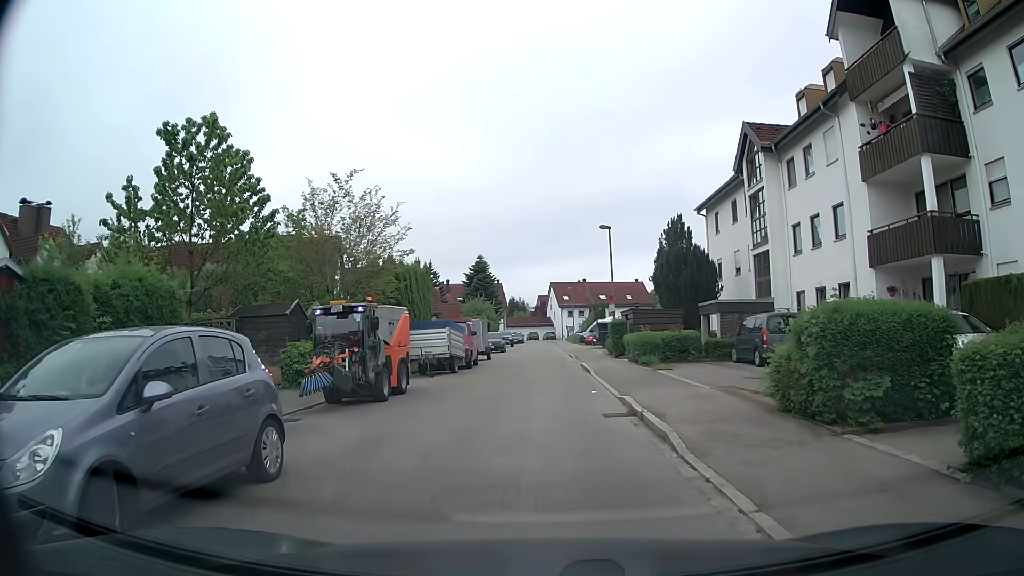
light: Day
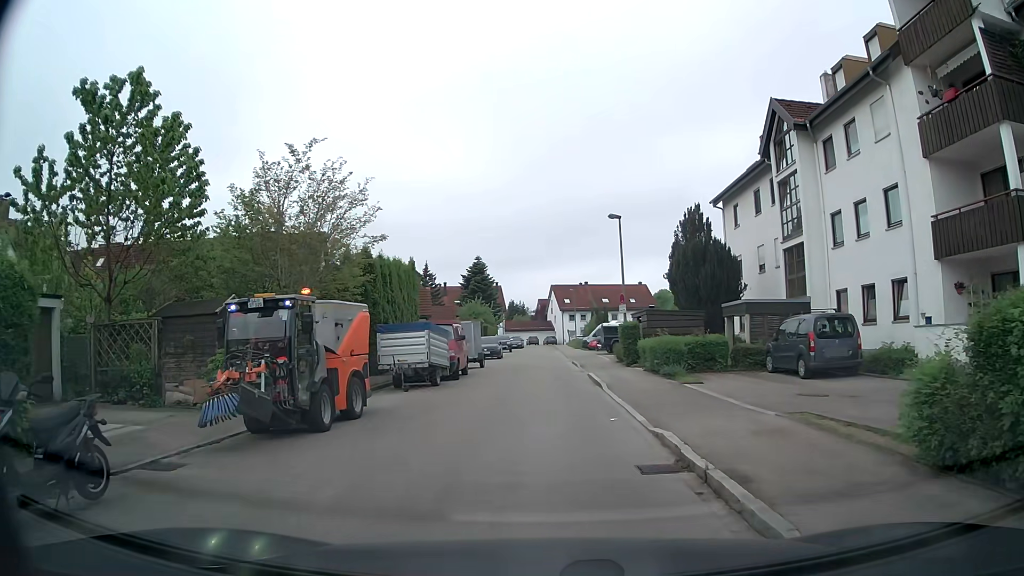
(0.0, +4.1) m; +1°
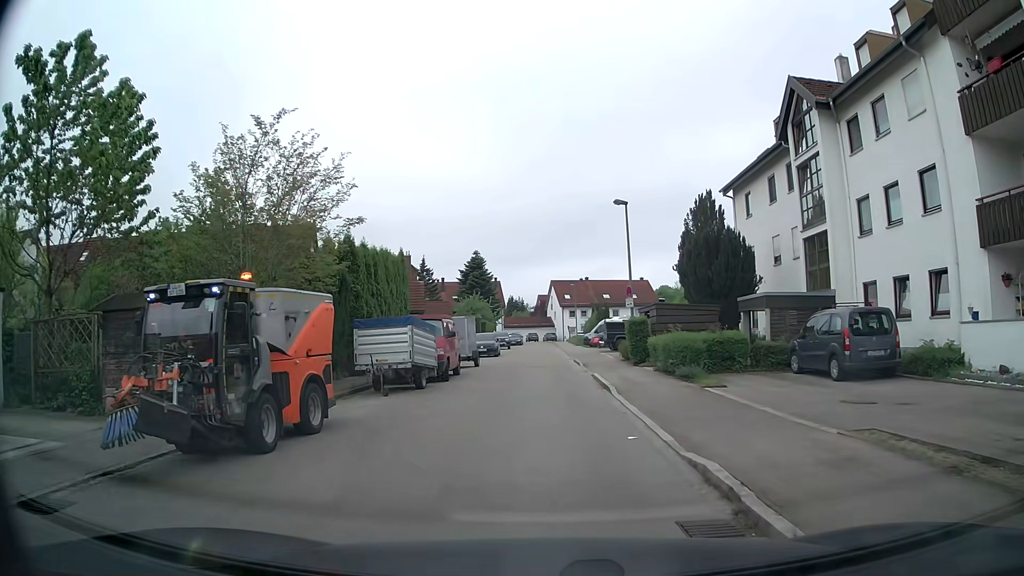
(0.0, +2.3) m; -1°
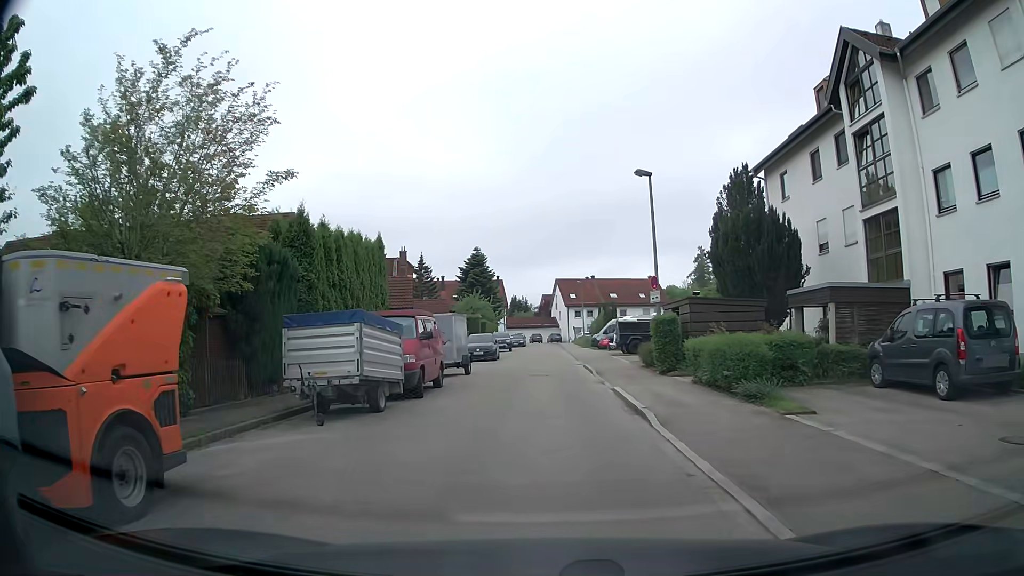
(0.0, +4.9) m; 0°
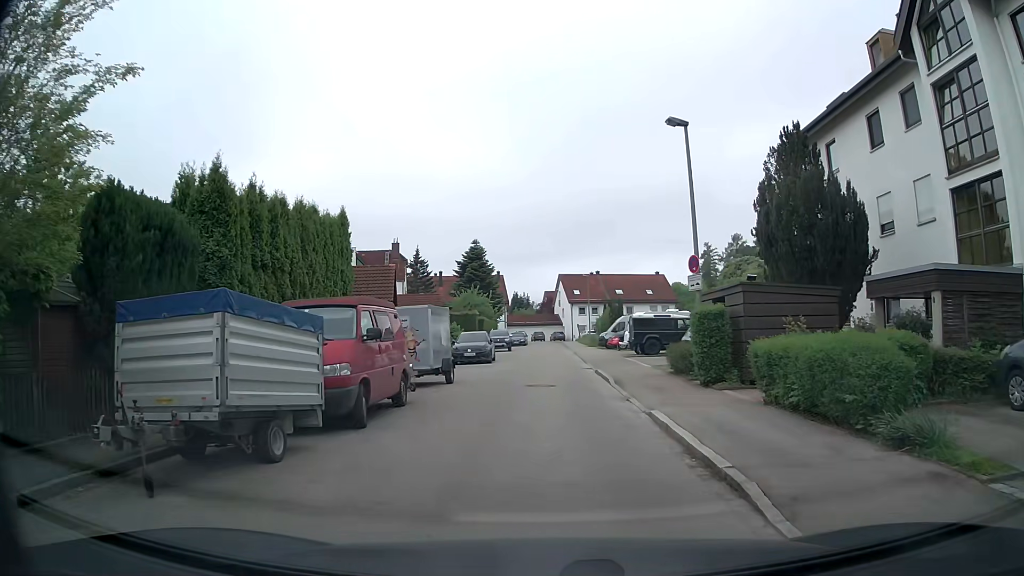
(0.0, +5.0) m; -1°
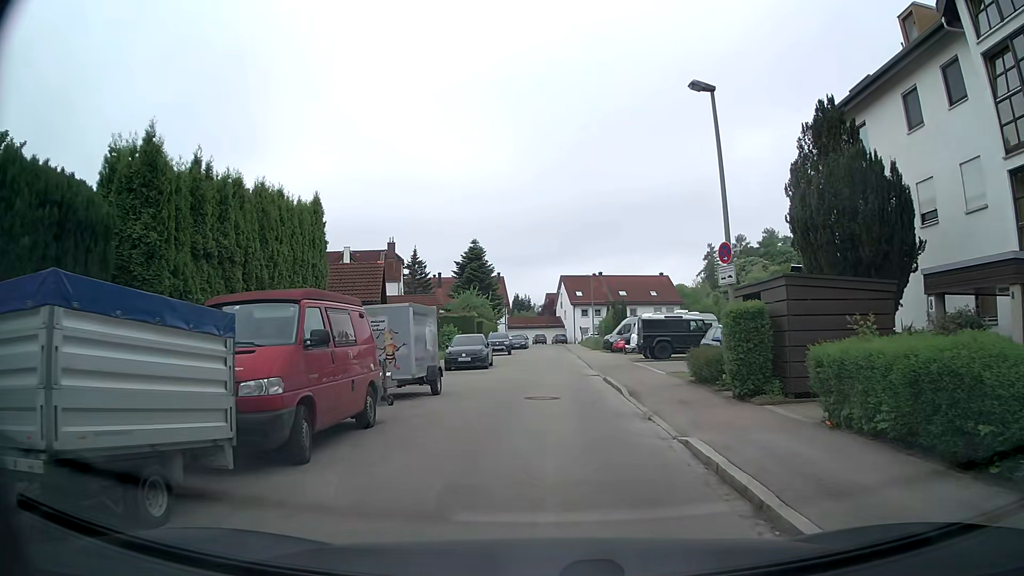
(0.0, +2.6) m; +1°
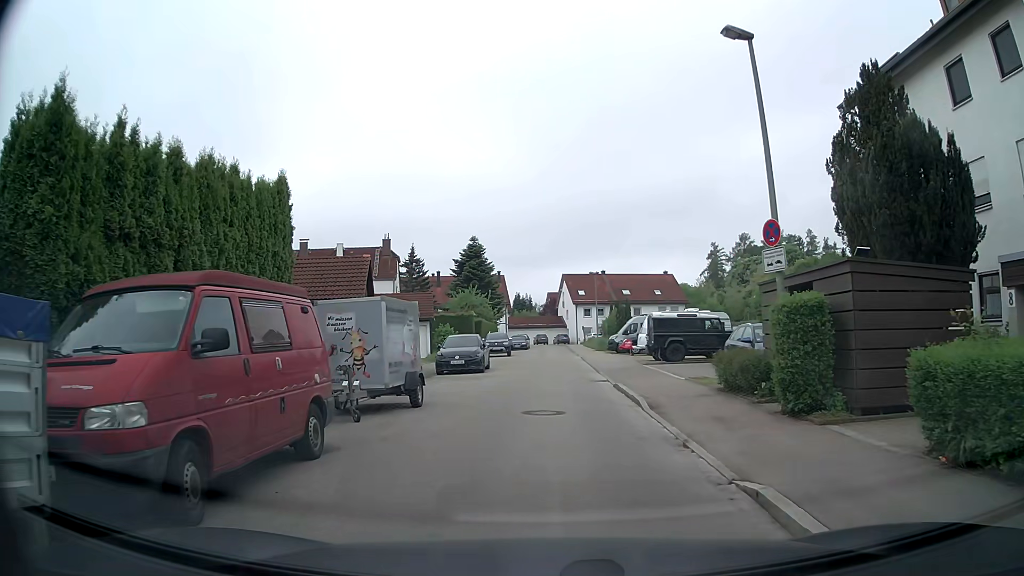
(0.0, +2.6) m; 0°
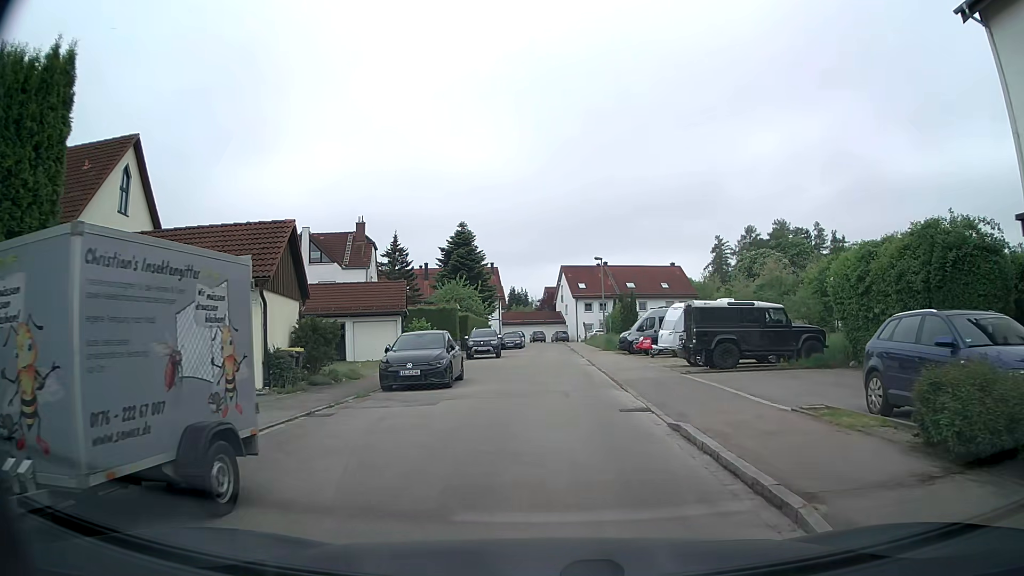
(-0.1, +8.3) m; 0°
